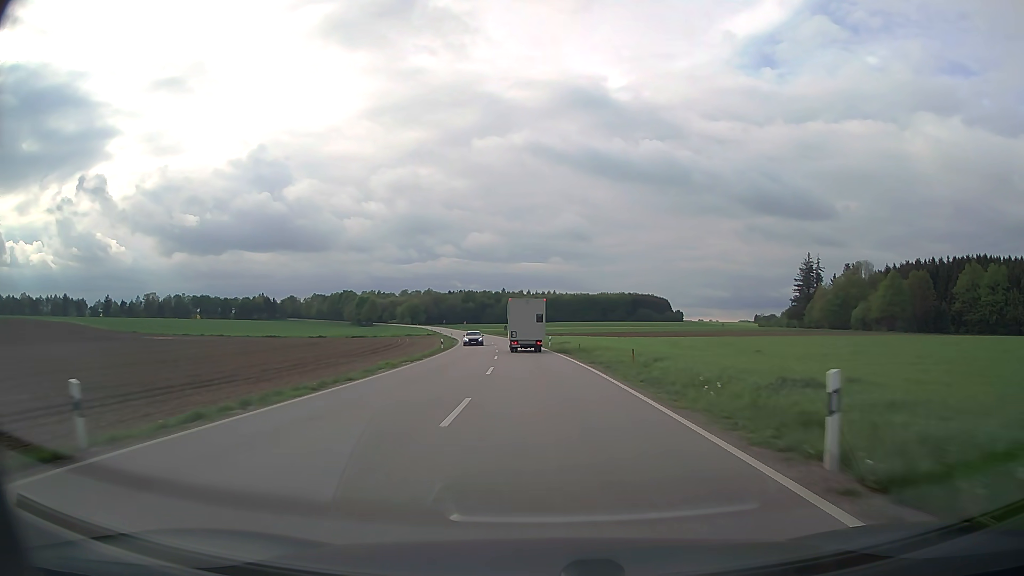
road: secondary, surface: asphalt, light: Day
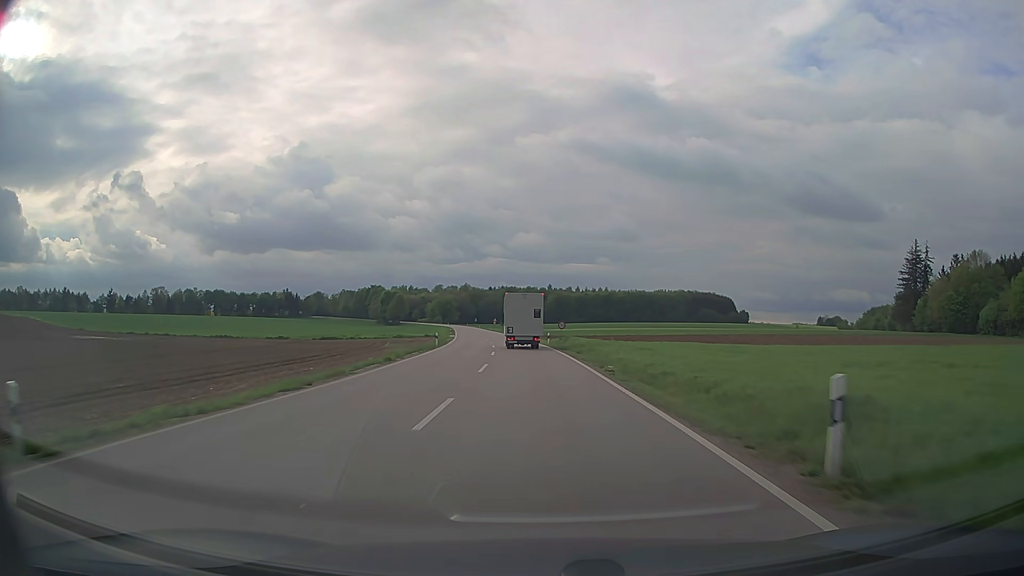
(-1.7, +48.9) m; -4°
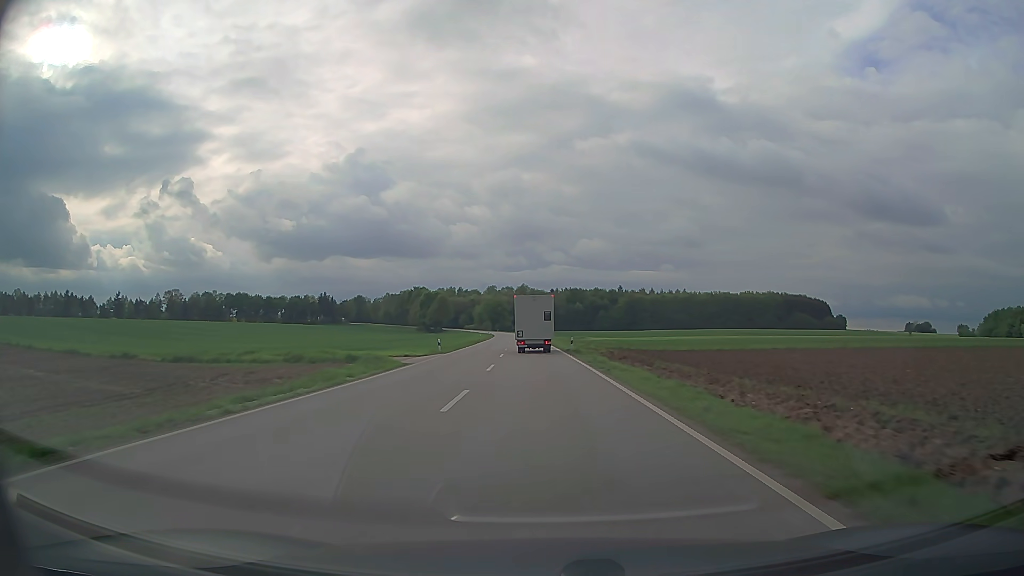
(-2.7, +57.7) m; -5°
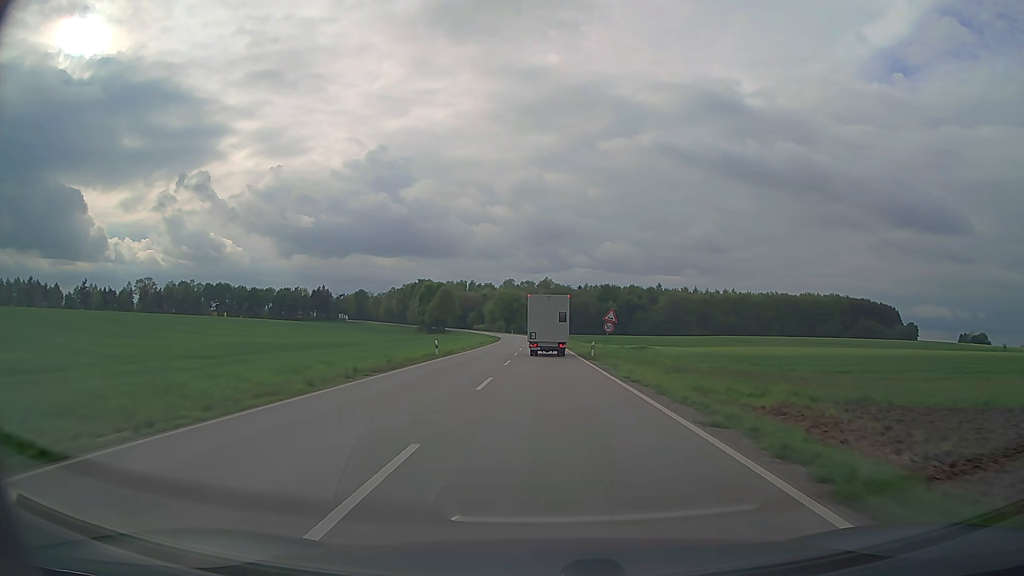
(-1.4, +55.8) m; -2°
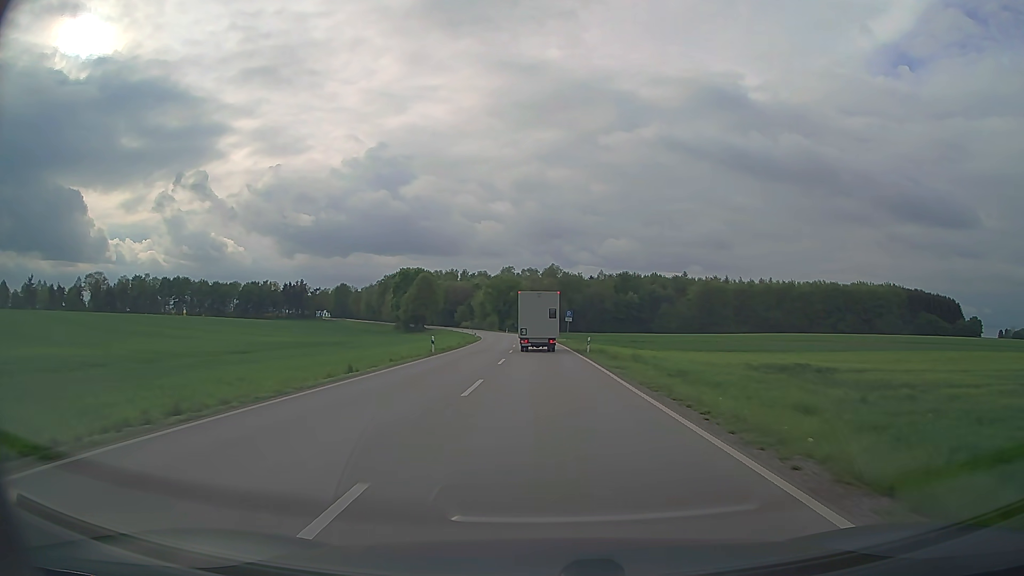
(-0.1, +50.1) m; 0°
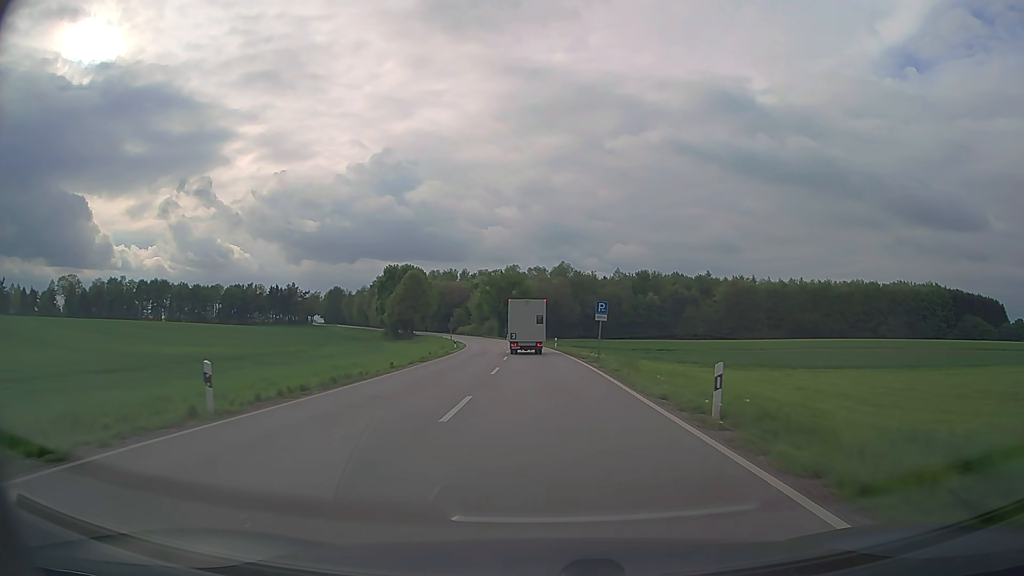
(-0.1, +27.3) m; -1°
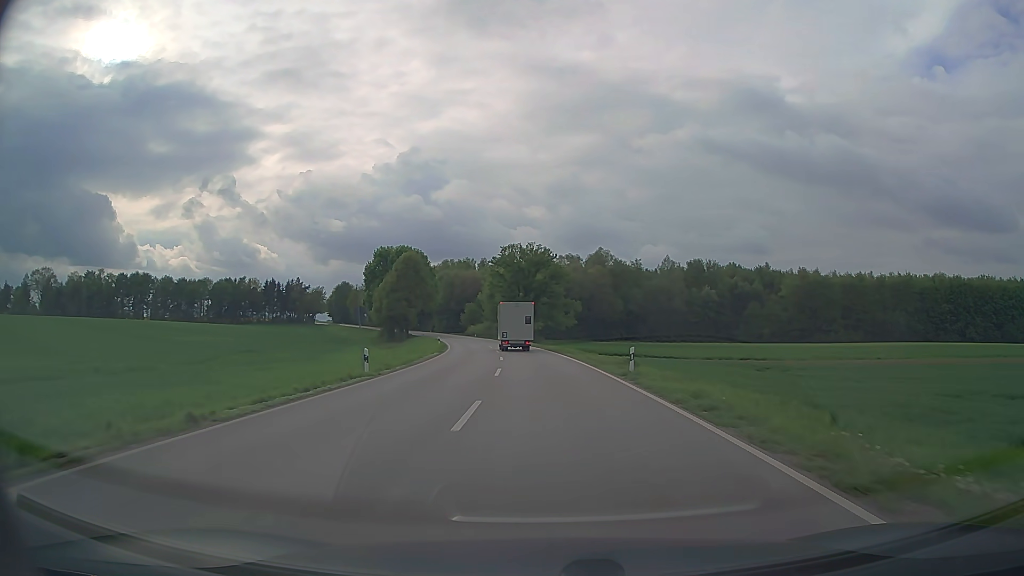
(-0.7, +37.4) m; -2°
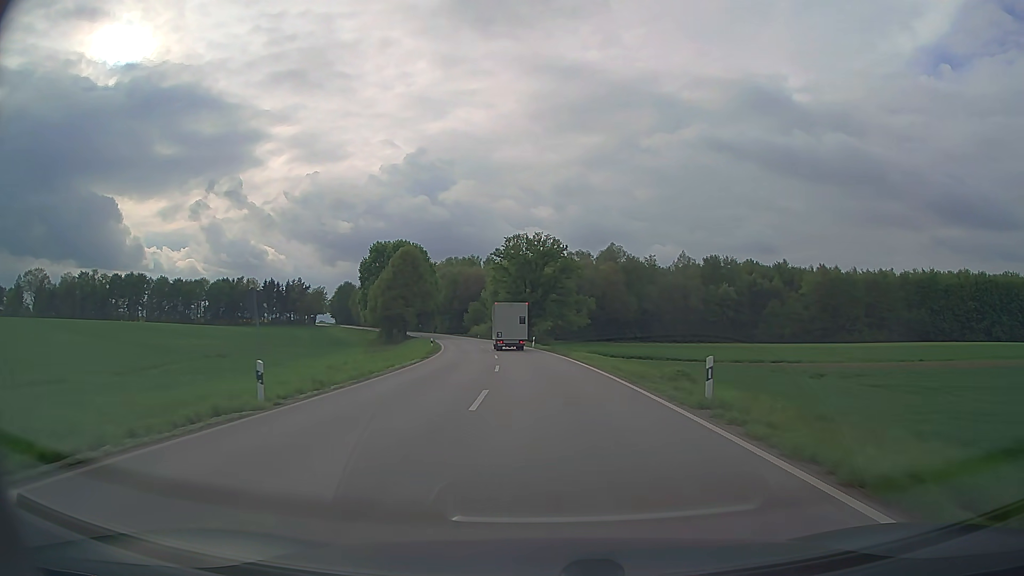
(-0.1, +9.6) m; -1°
(0, +10) (0, +20) (-1, +30) (-1, +40) (-2, +50) (-4, +60) (-5, +70) (-7, +80) (-9, +89) (-11, +99) m
